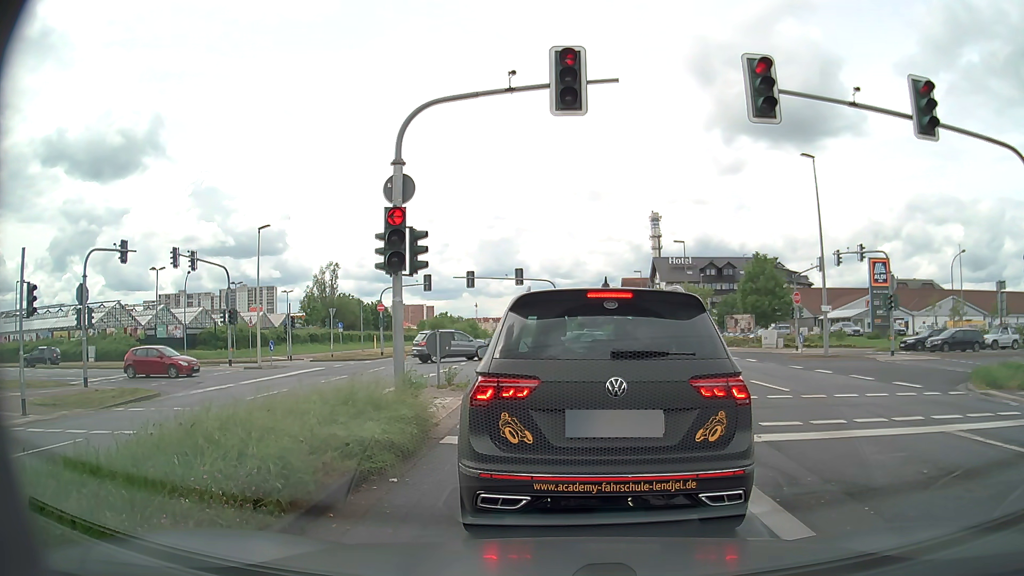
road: primary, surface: asphalt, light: Day
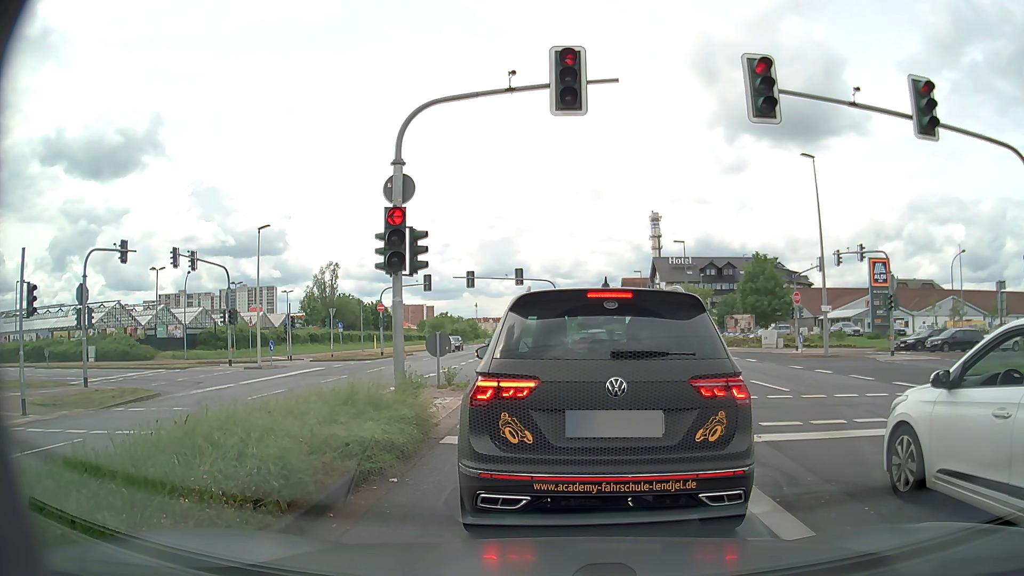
(0.0, 0.0) m; 0°
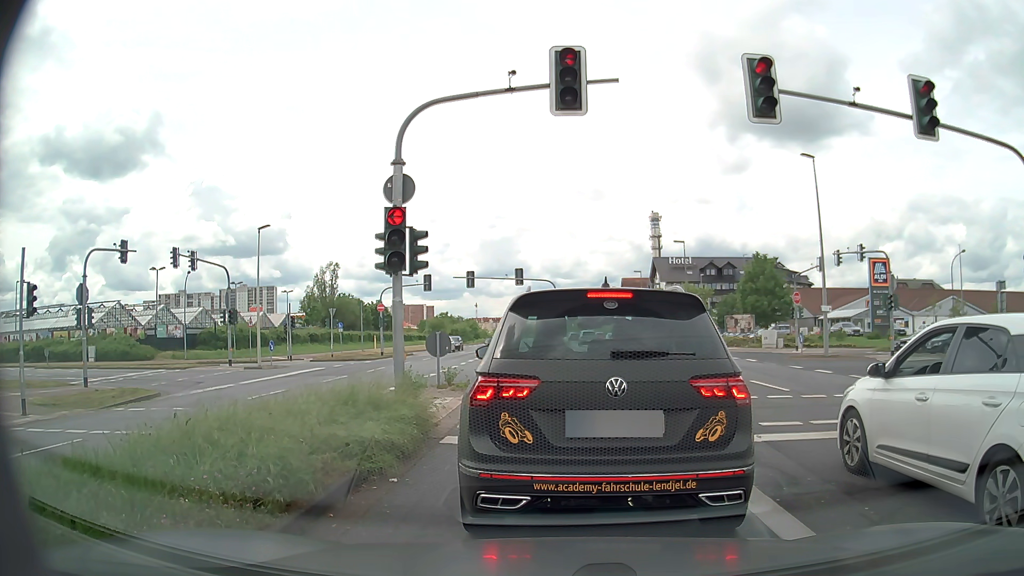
(0.0, 0.0) m; 0°
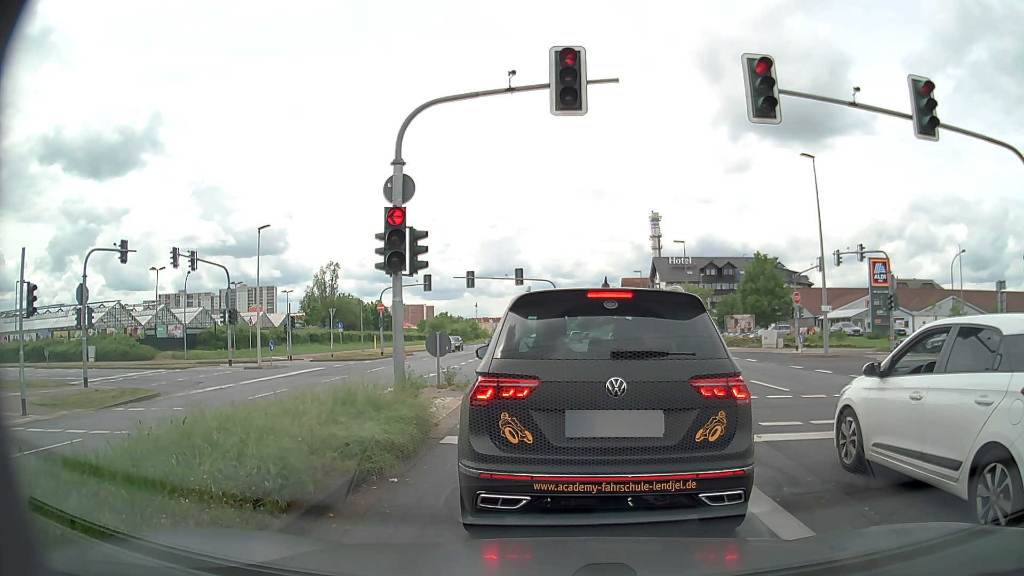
(0.0, 0.0) m; 0°
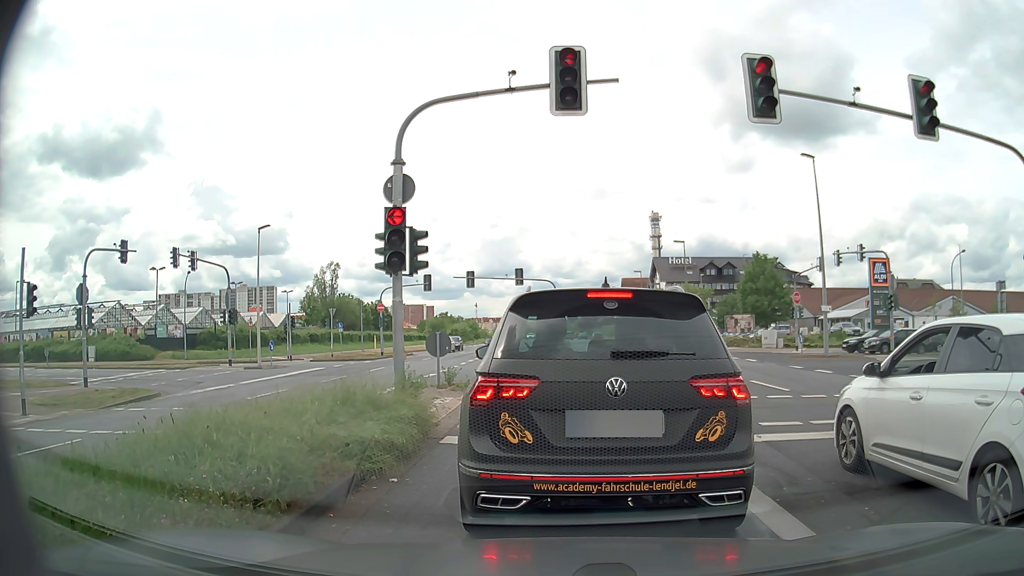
(0.0, 0.0) m; 0°
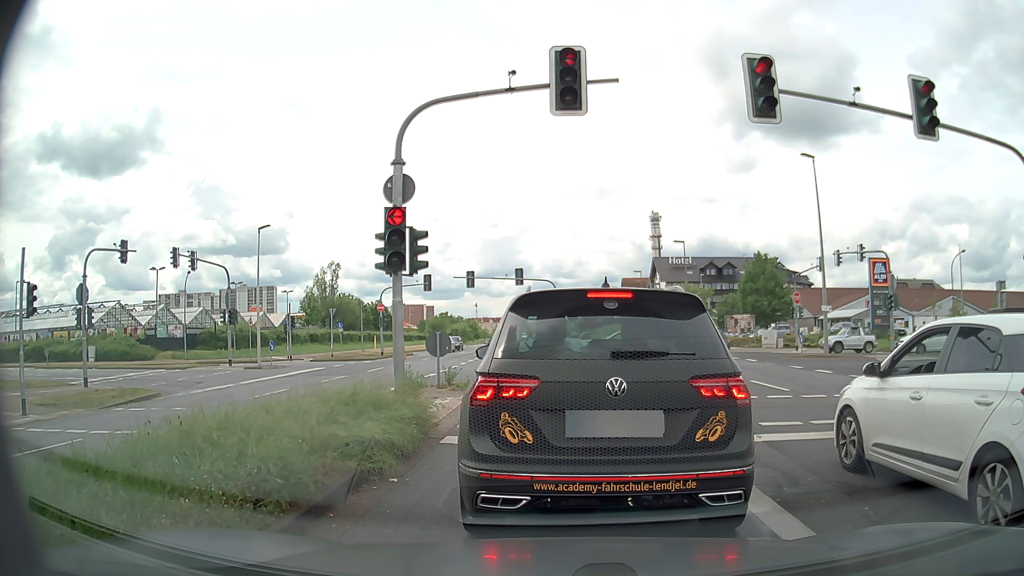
(0.0, 0.0) m; 0°
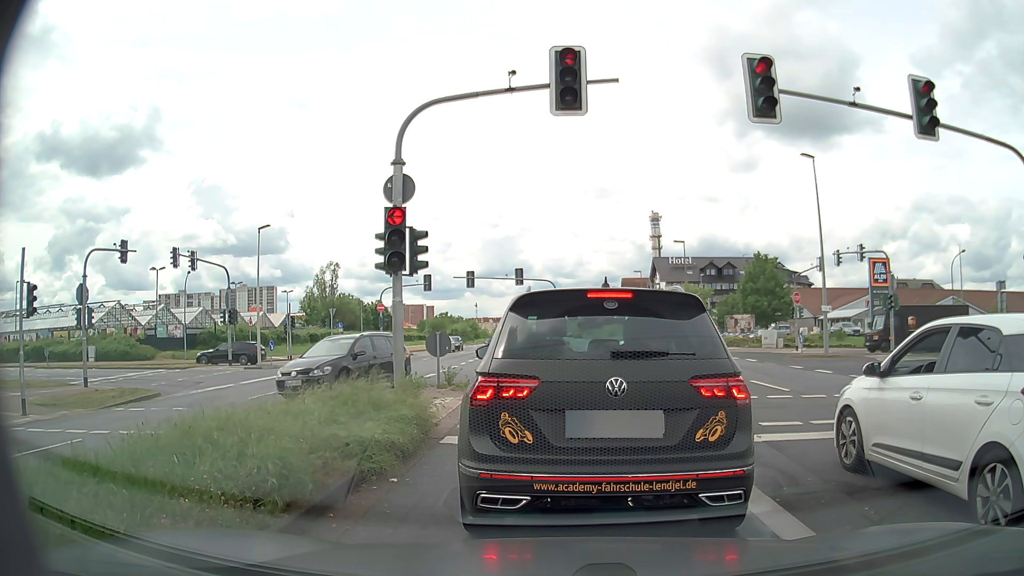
(0.0, 0.0) m; 0°
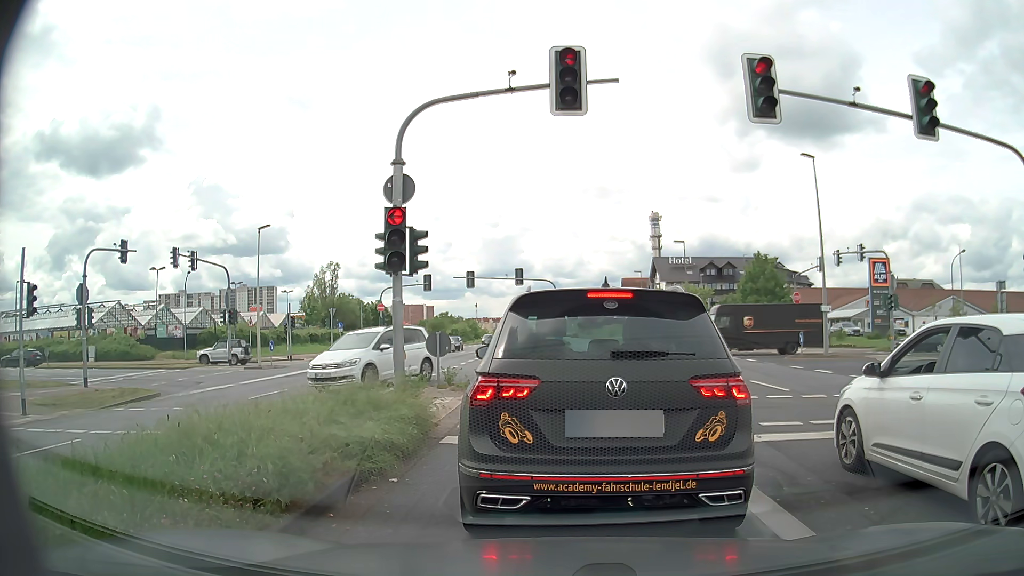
(0.0, 0.0) m; 0°
(0, +10) (0, +20) (-3, +30) (-8, +38) (-17, +42) (-27, +42) (-37, +42) (-47, +41) (-57, +40) (-67, +39) m
